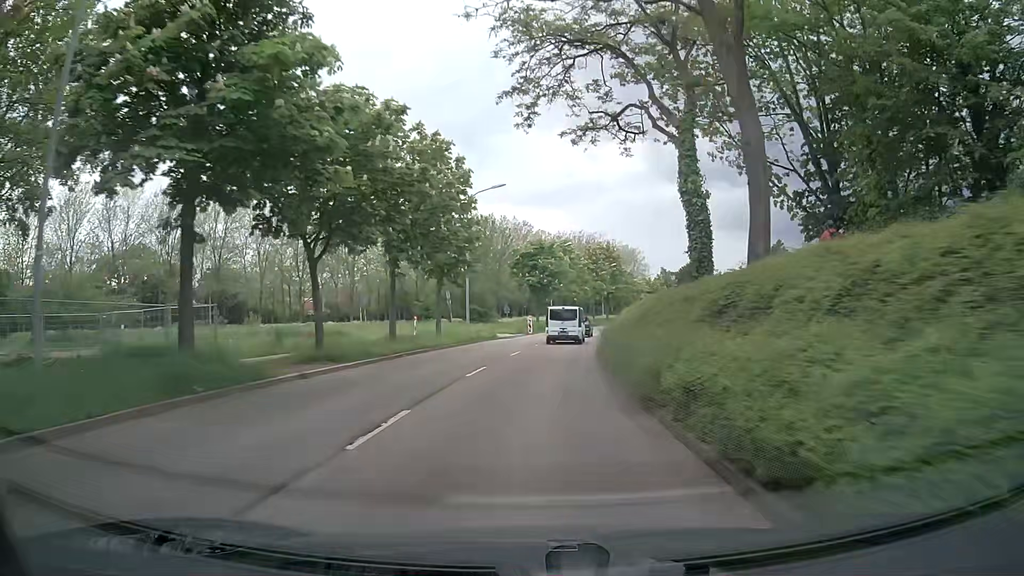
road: tertiary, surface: asphalt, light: Day
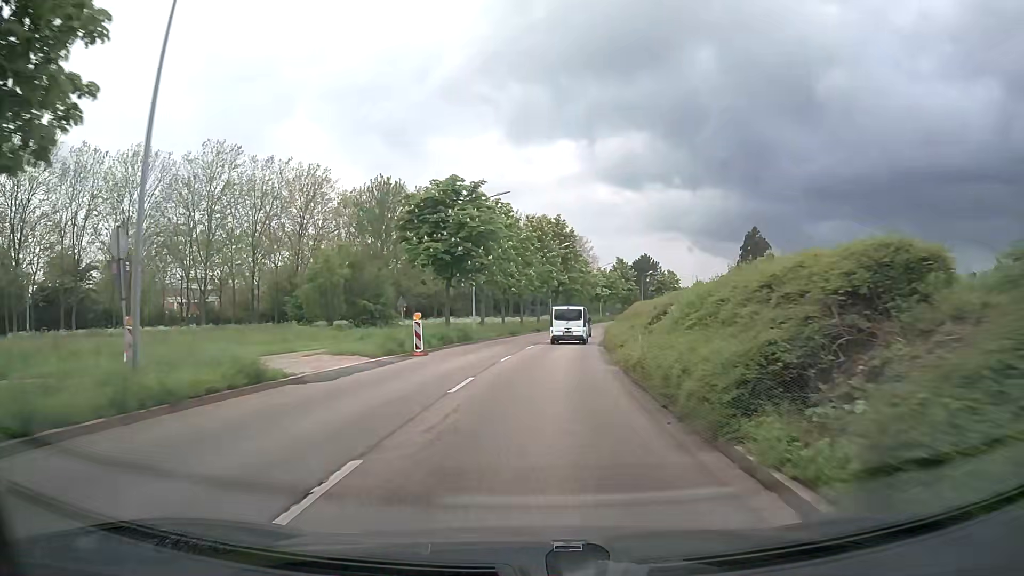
(+1.1, +30.3) m; +5°
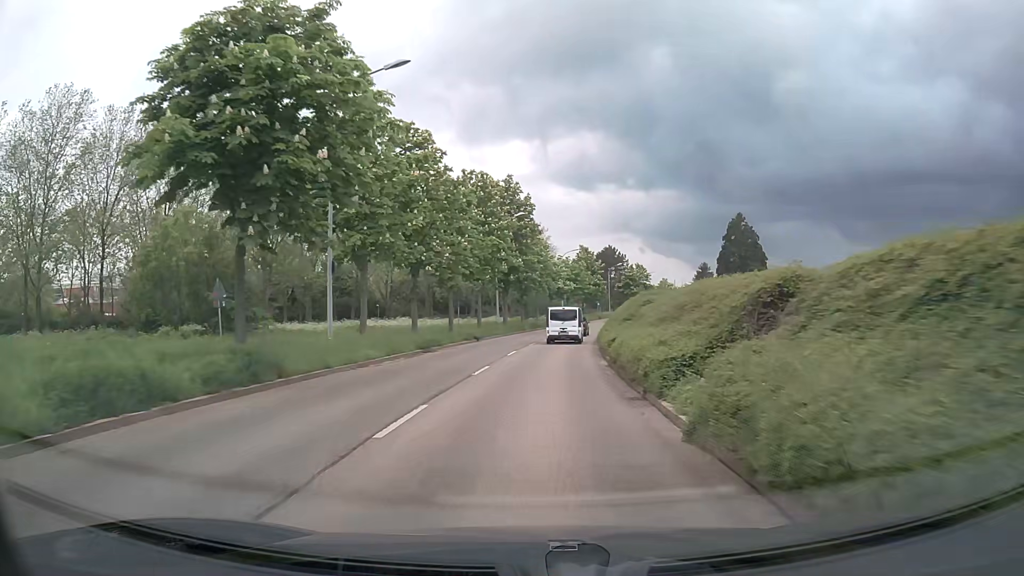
(+1.1, +22.4) m; +5°
(0, +10) (0, +20) (+1, +30) (+2, +40) (+3, +50) (+5, +60) (+7, +70) (+9, +79) (+11, +89) (+14, +99) m
